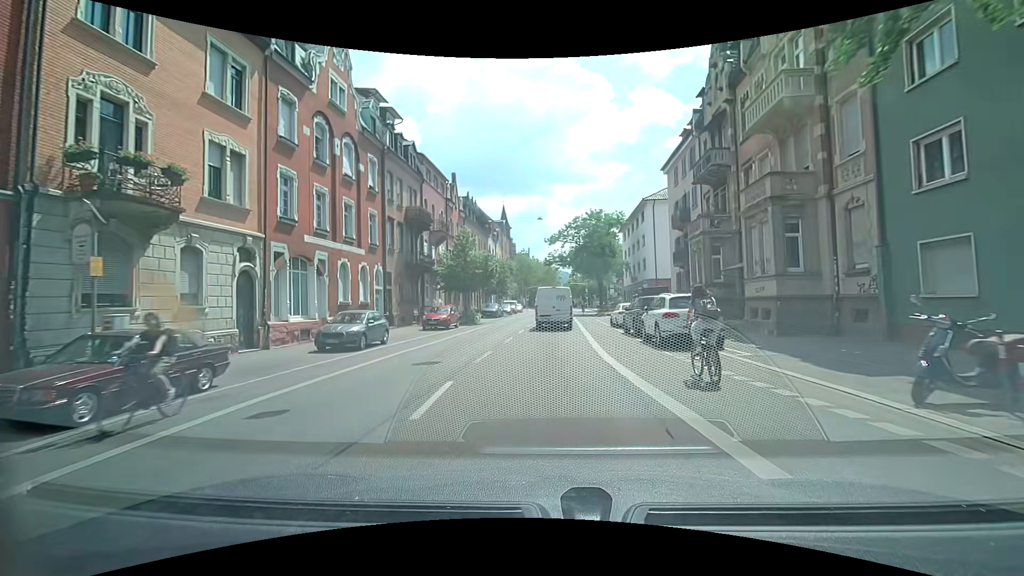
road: secondary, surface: asphalt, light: Day
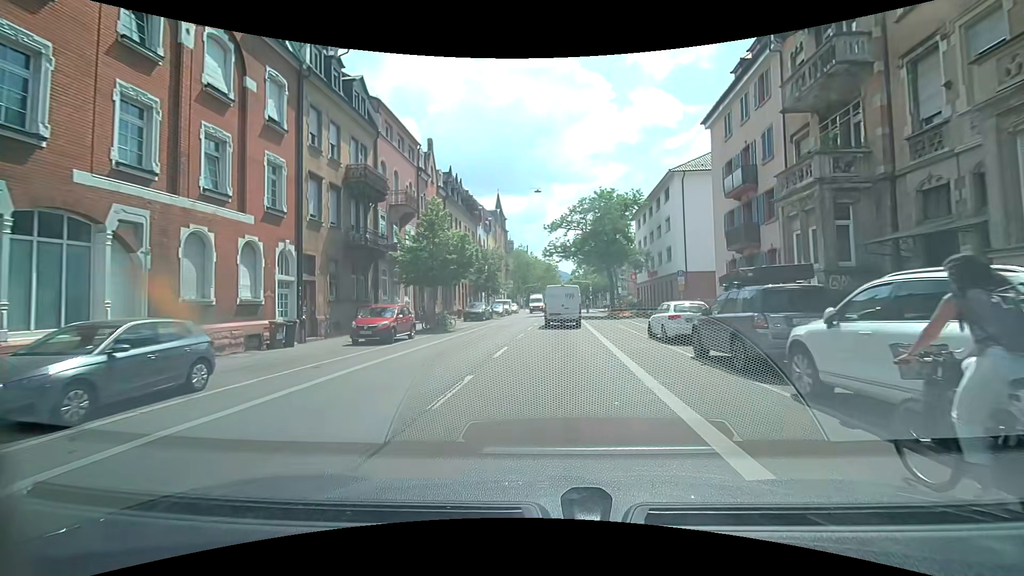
(0.0, +11.5) m; 0°
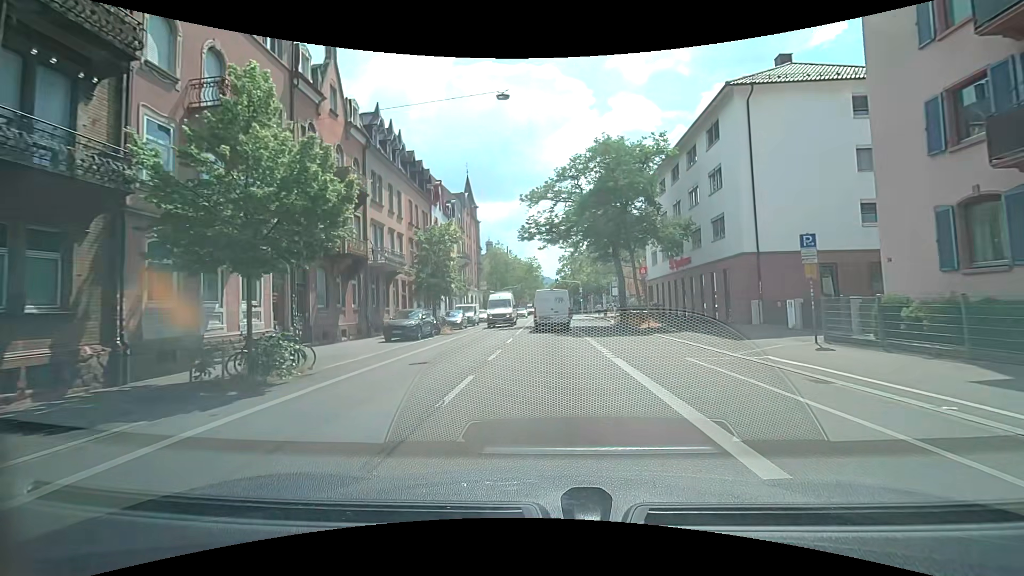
(+0.4, +17.5) m; +2°
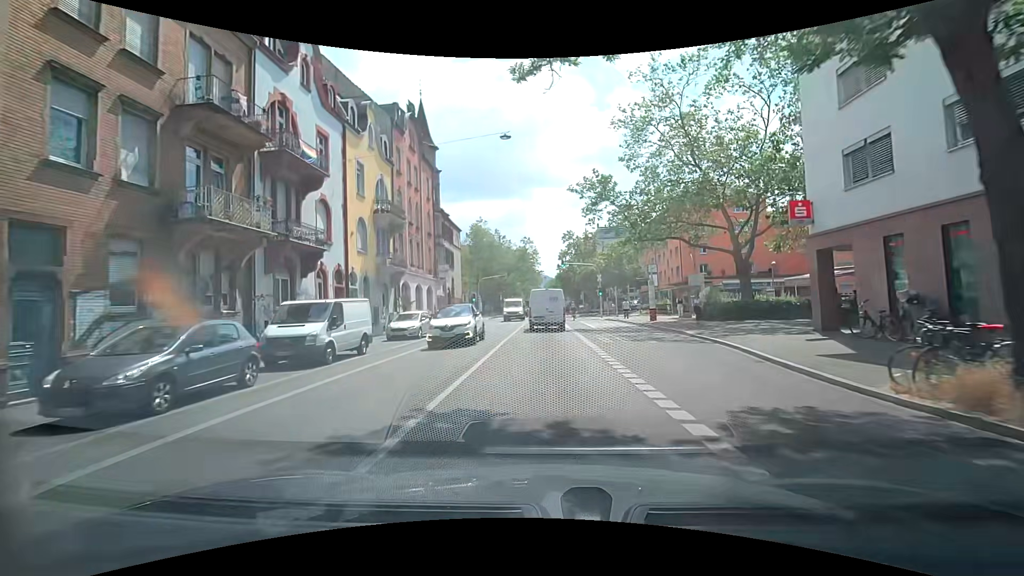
(0.0, +30.2) m; -1°
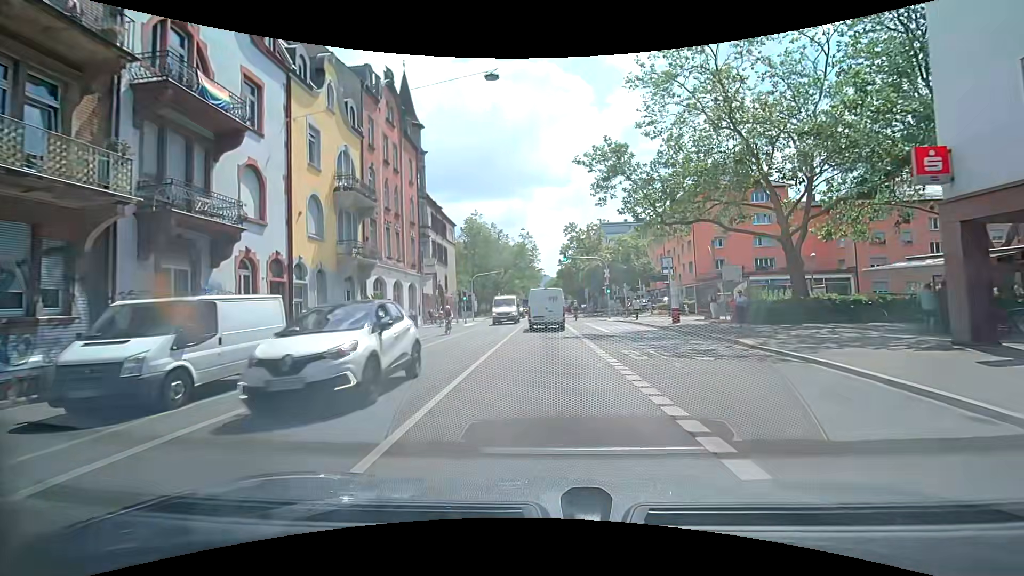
(+0.1, +6.3) m; +1°
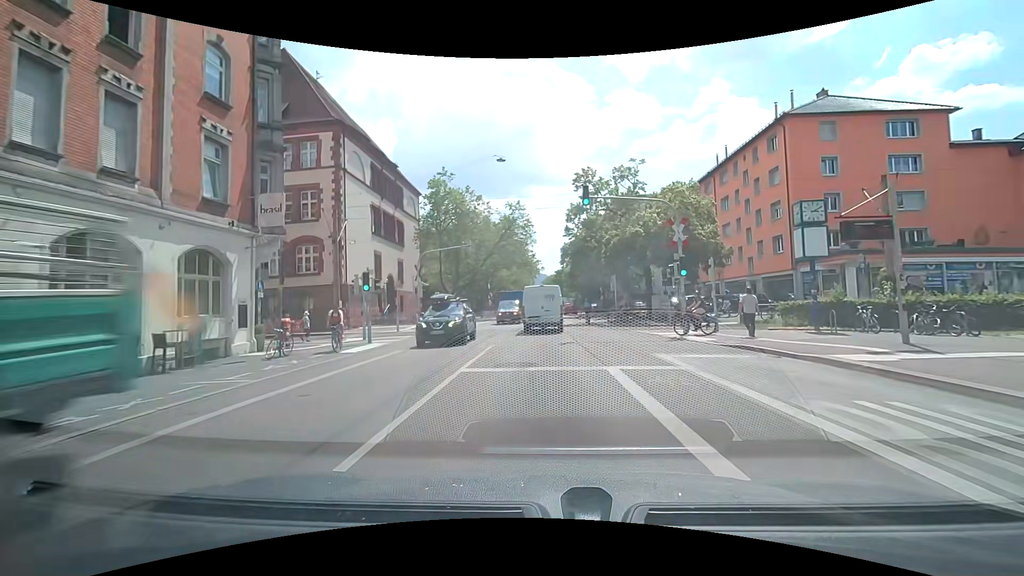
(0.0, +25.1) m; 0°
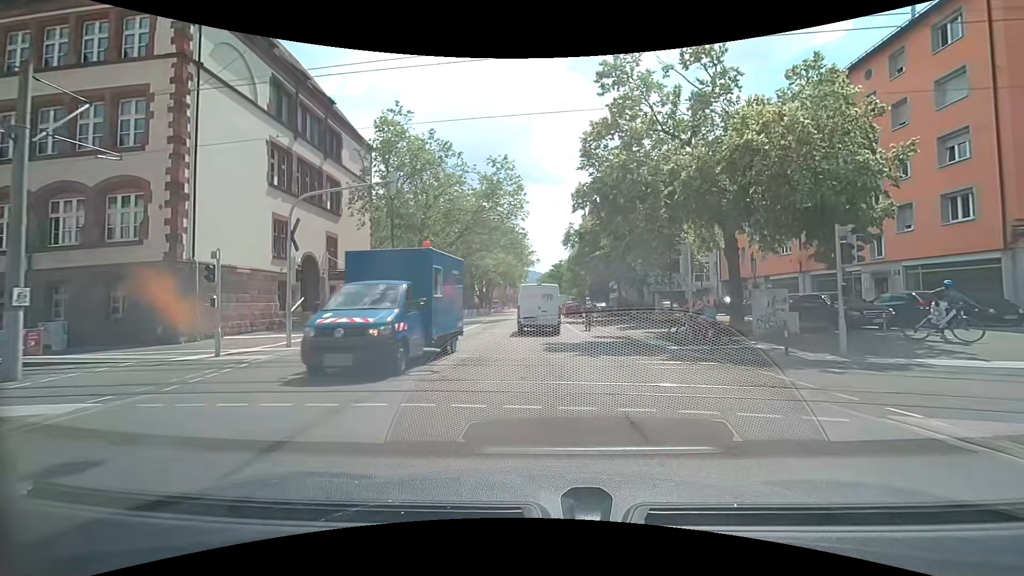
(0.0, +17.8) m; 0°
(0, +10) (0, +20) (0, +30) (0, +40) (0, +50) (-1, +60) (-1, +70) (-1, +80) (-2, +90) (-2, +100) m
